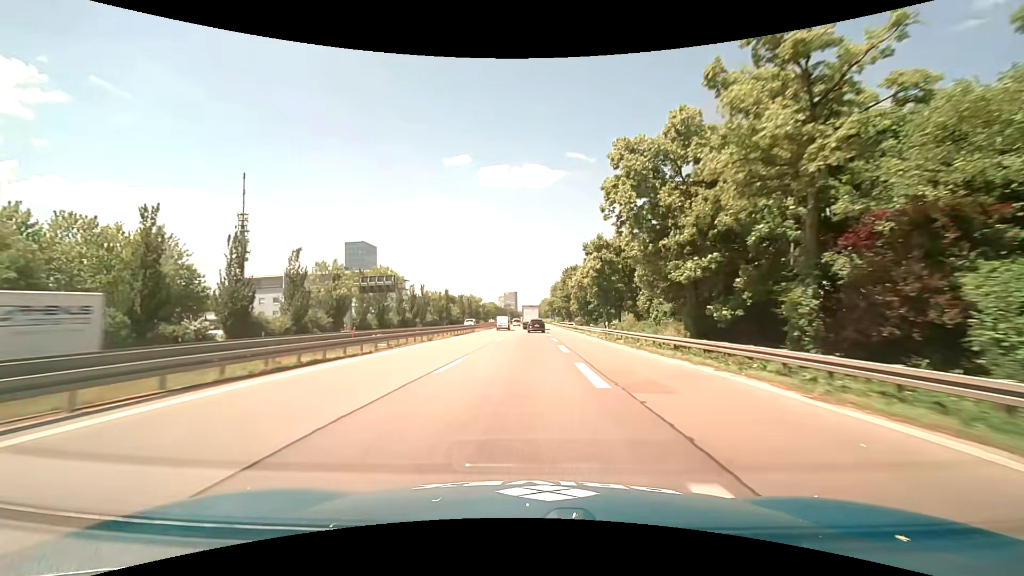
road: motorway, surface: asphalt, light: Day
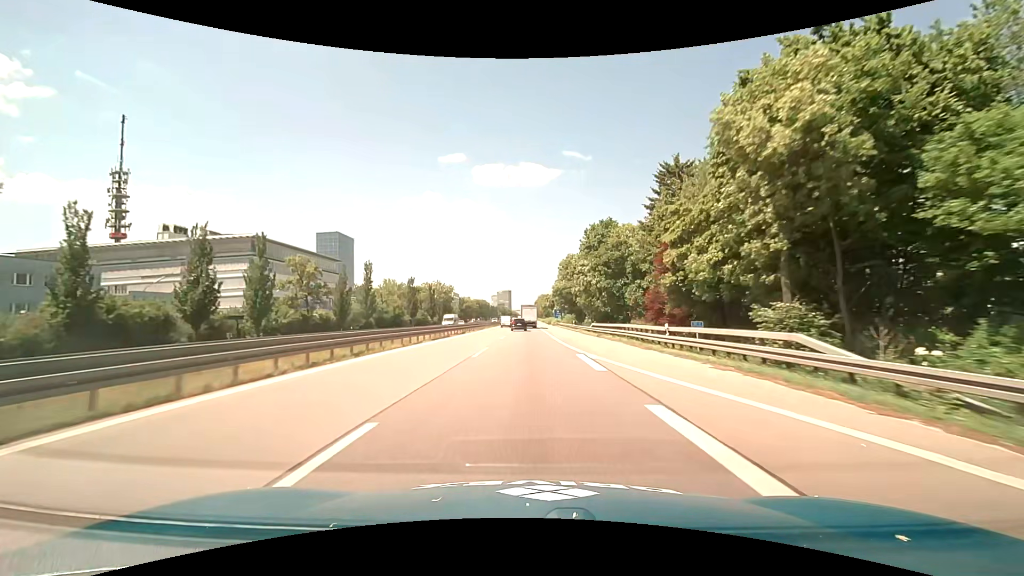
(-0.1, +68.4) m; 0°
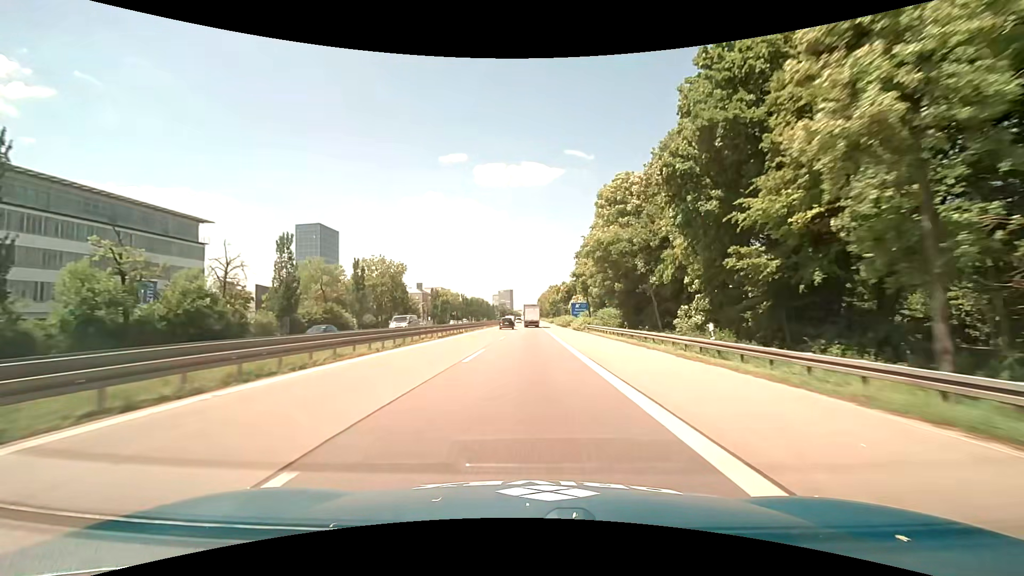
(+0.1, +56.1) m; 0°
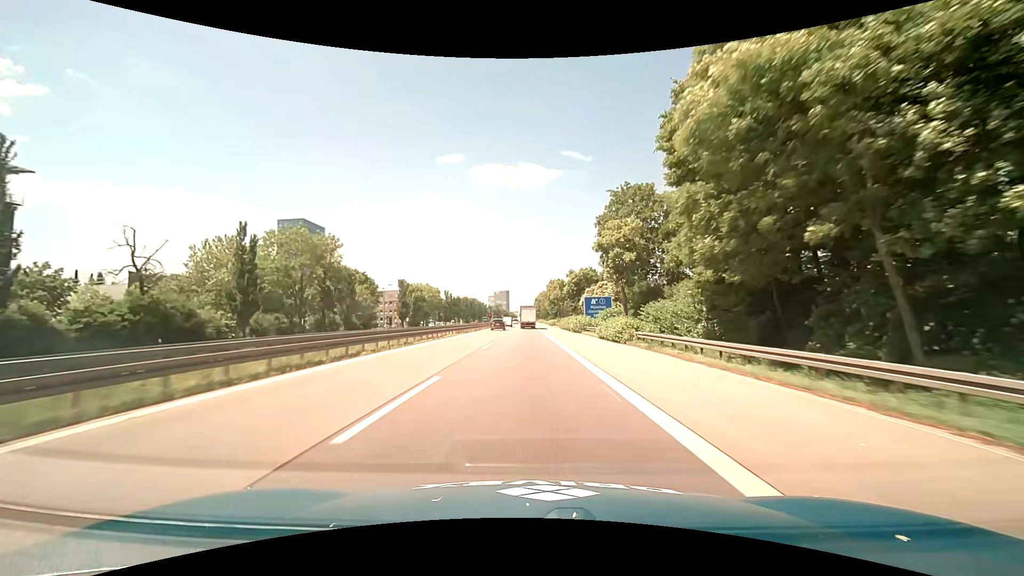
(+0.1, +28.5) m; +1°
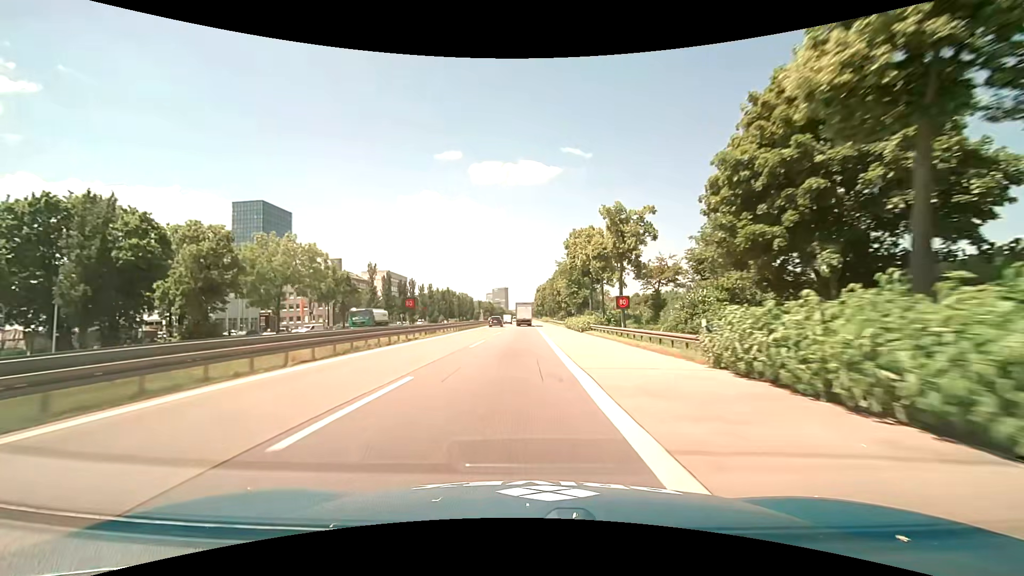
(+0.4, +72.2) m; 0°
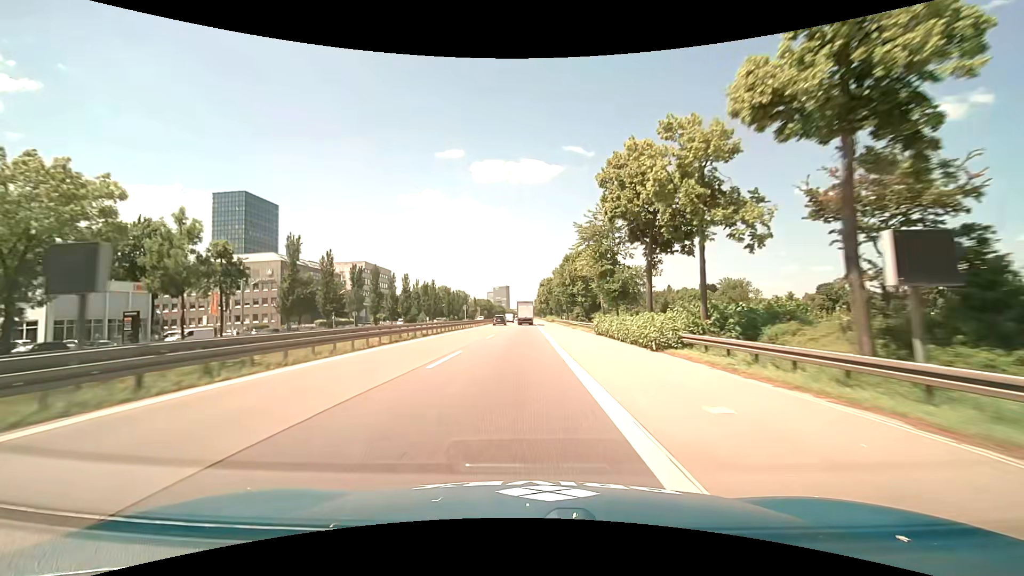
(0.0, +28.0) m; 0°
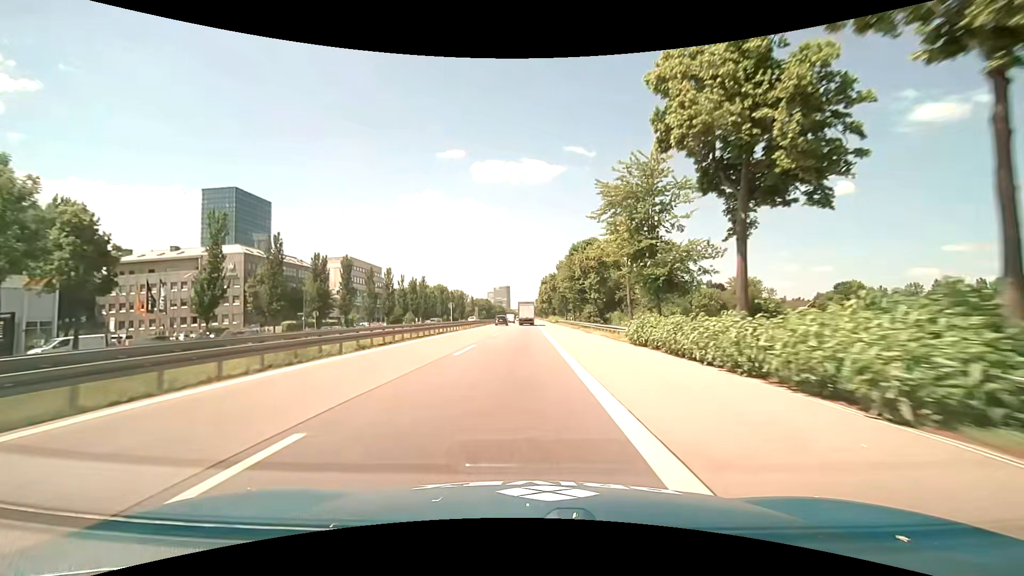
(0.0, +13.5) m; 0°
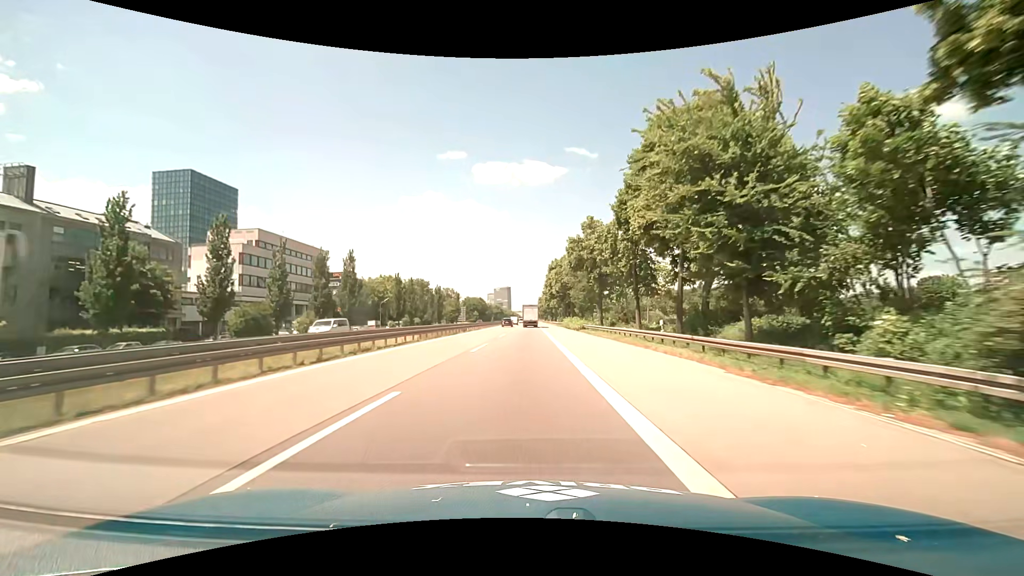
(-0.1, +50.4) m; 0°
(0, +10) (0, +20) (0, +30) (0, +40) (0, +50) (0, +60) (0, +70) (0, +80) (0, +90) (0, +100) m
